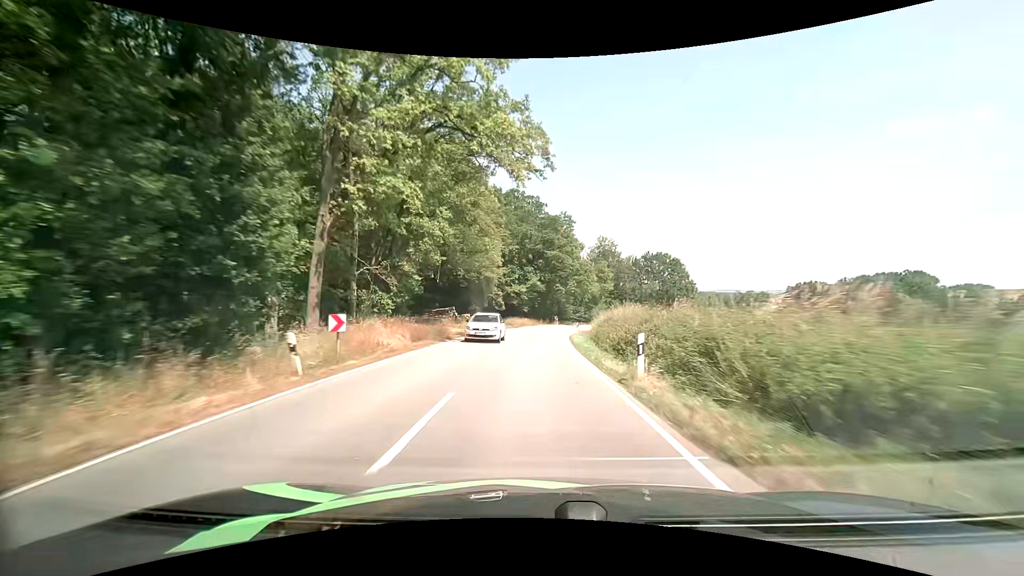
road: secondary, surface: asphalt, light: Day
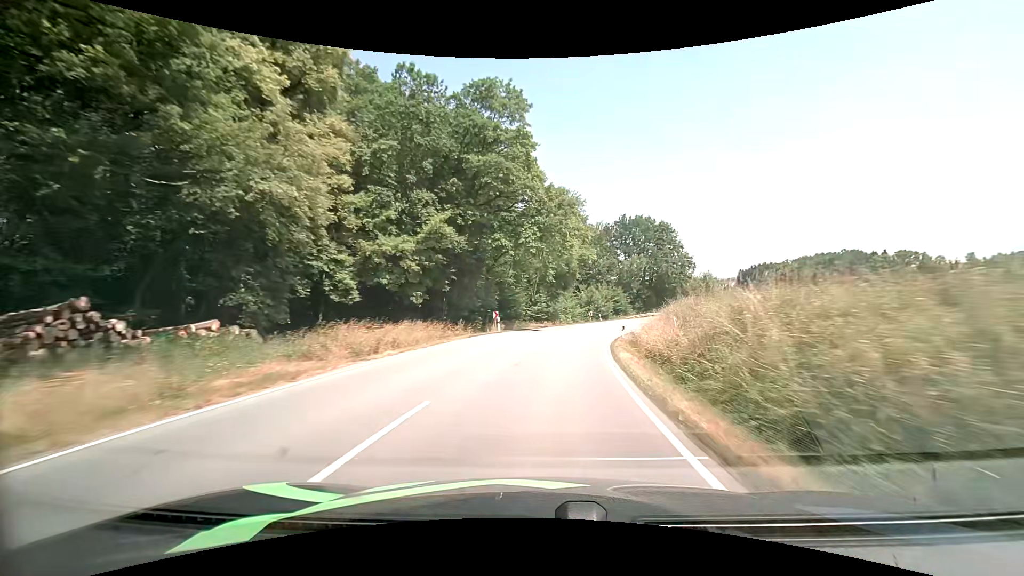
(+1.6, +46.6) m; +6°
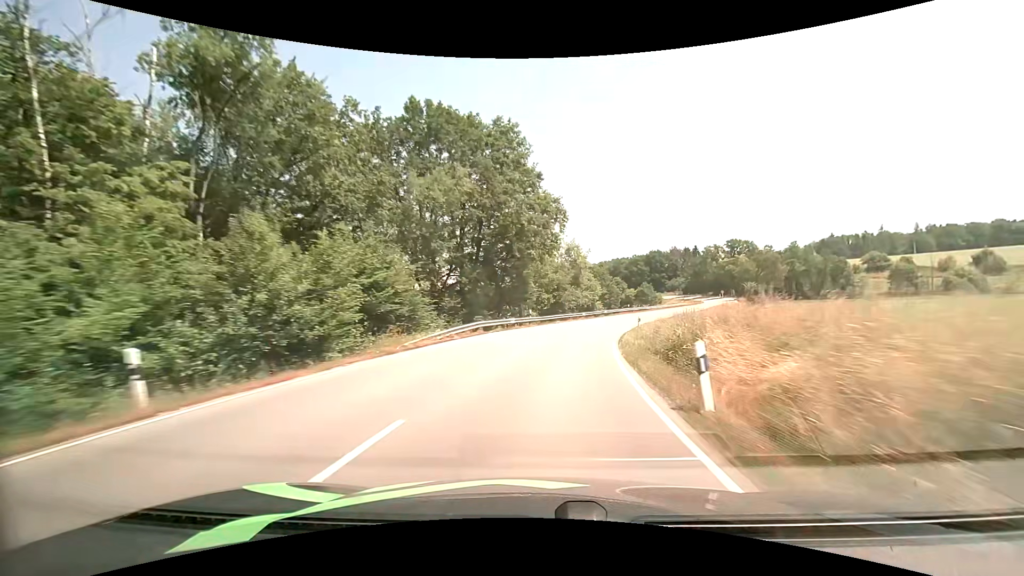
(+10.8, +58.1) m; +21°
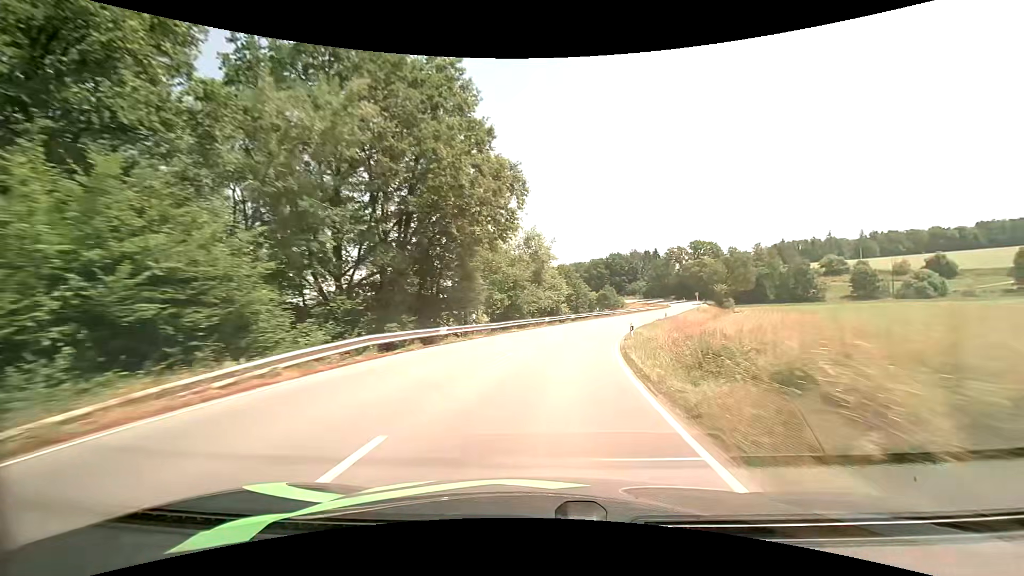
(+0.5, +12.3) m; +5°
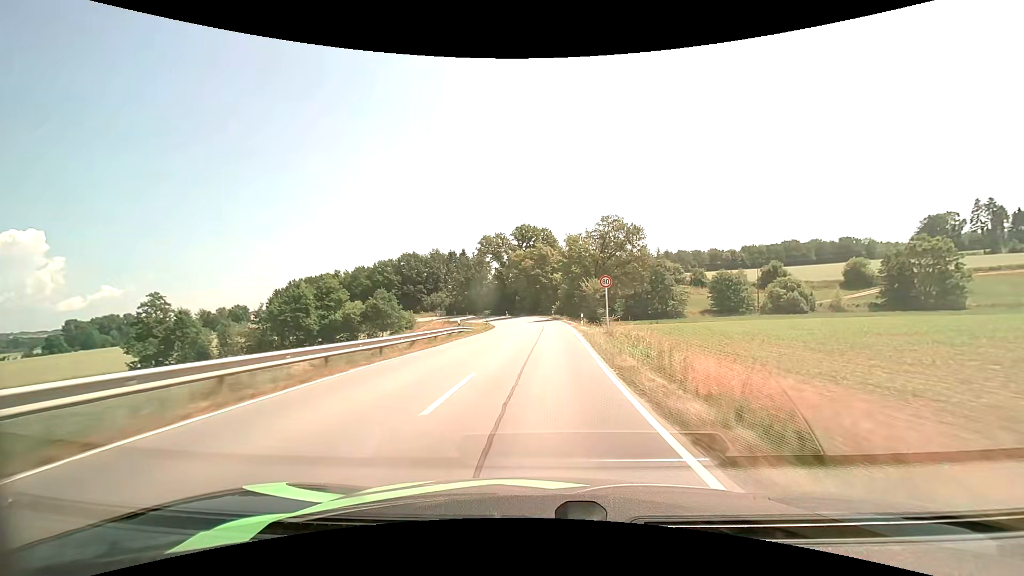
(+13.9, +63.0) m; +22°
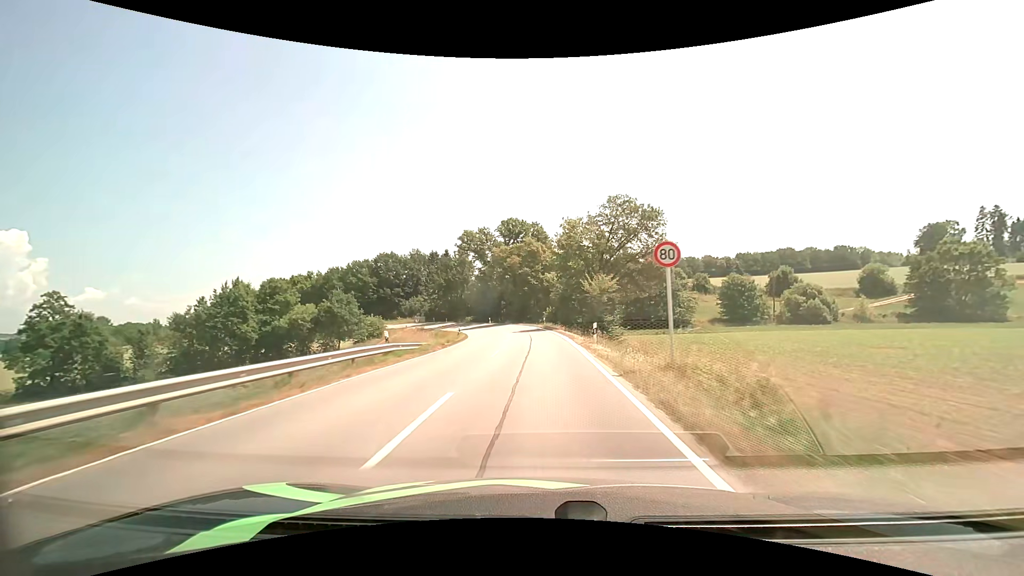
(+0.2, +13.4) m; +1°
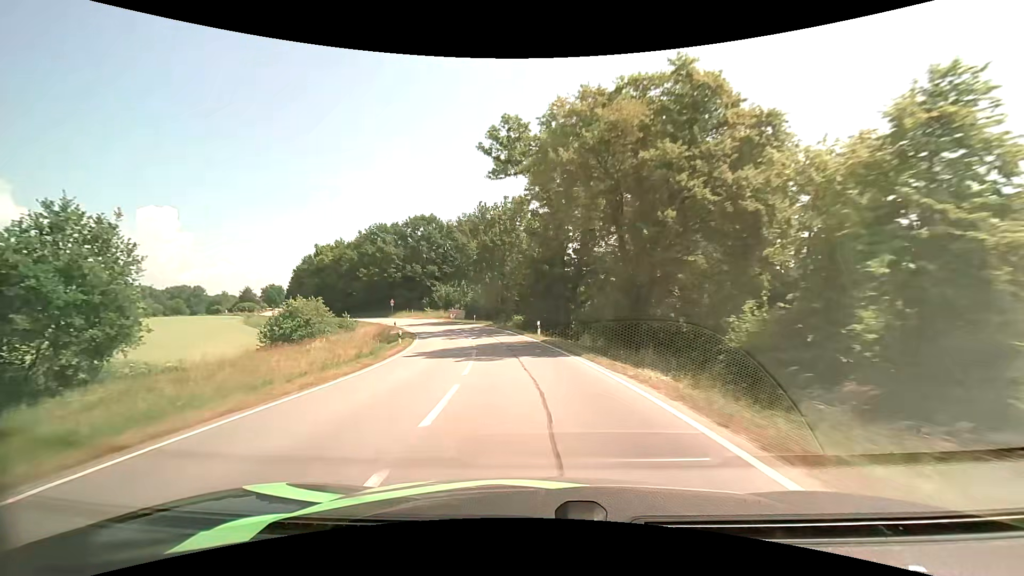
(-2.2, +50.5) m; -9°
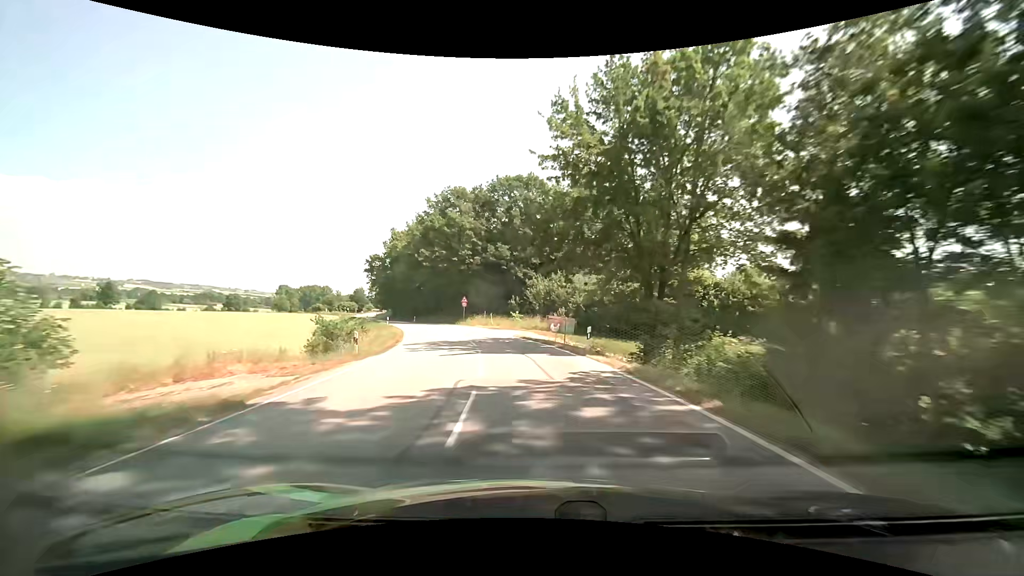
(-4.4, +36.2) m; -13°
(0, +10) (-2, +20) (-3, +30) (-6, +39) (-9, +49) (-13, +58) (-17, +67) (-21, +76) (-26, +85) (-30, +94) m
